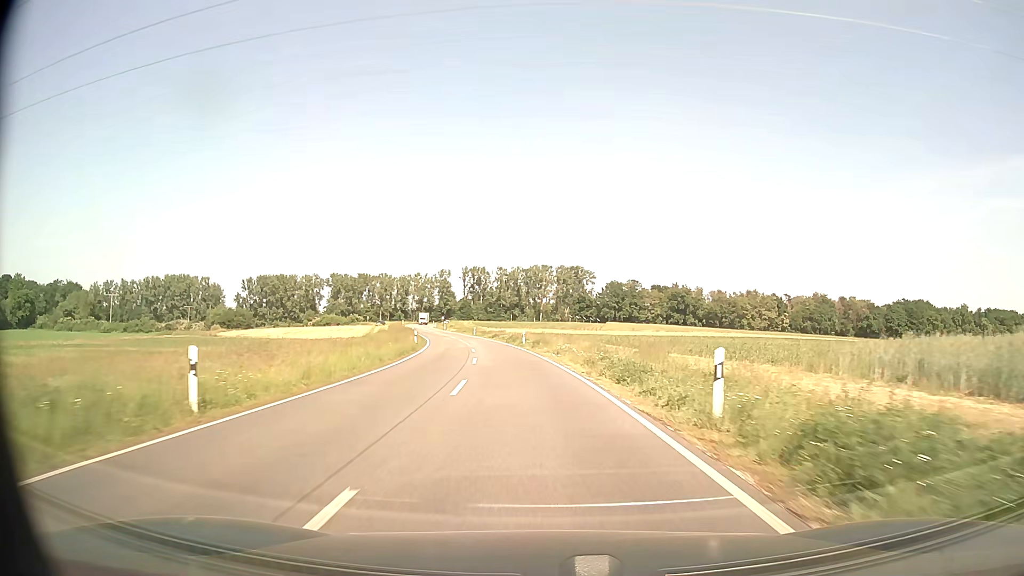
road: secondary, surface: asphalt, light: Day
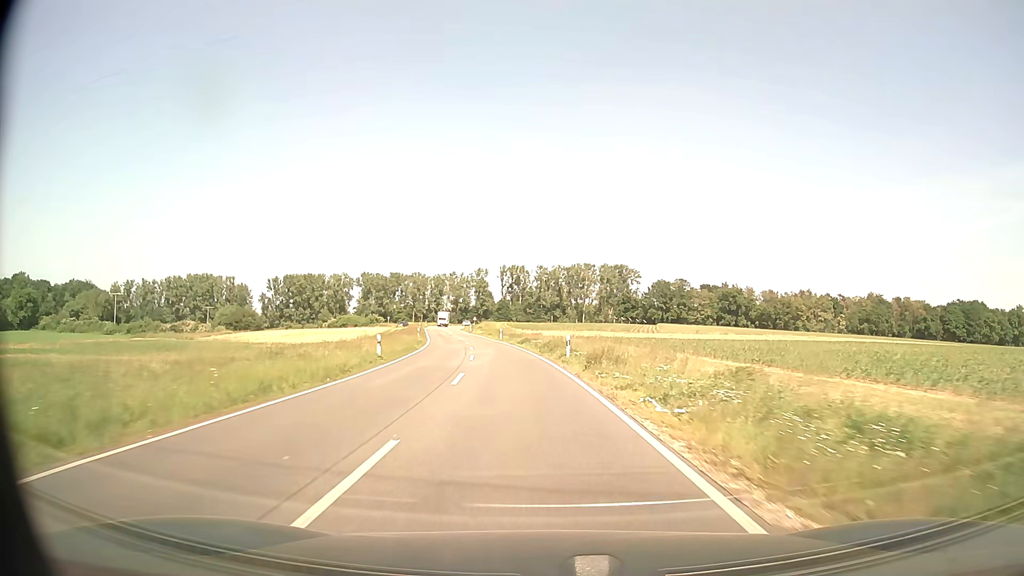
(-0.6, +21.8) m; -3°
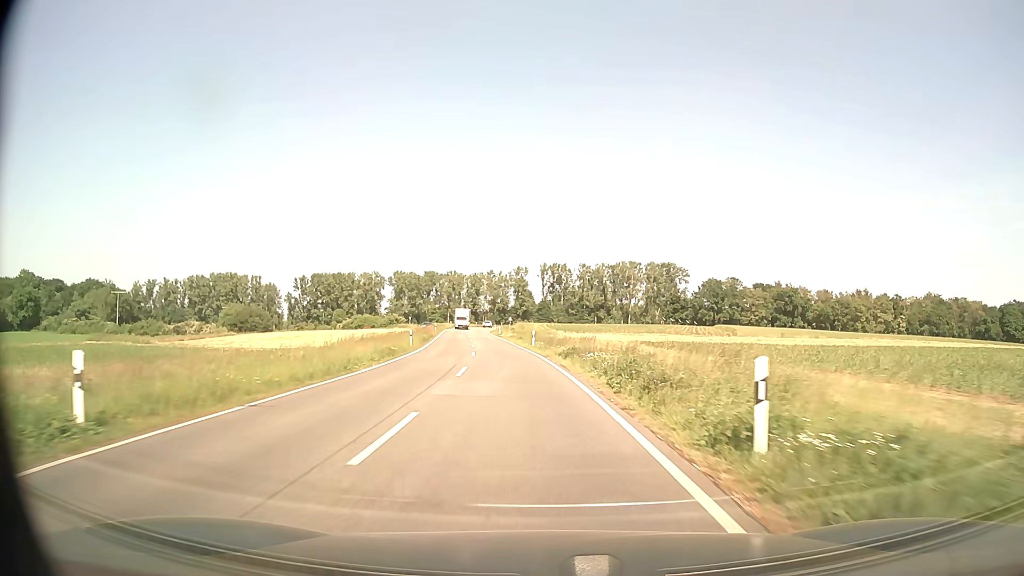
(-0.7, +21.8) m; -3°
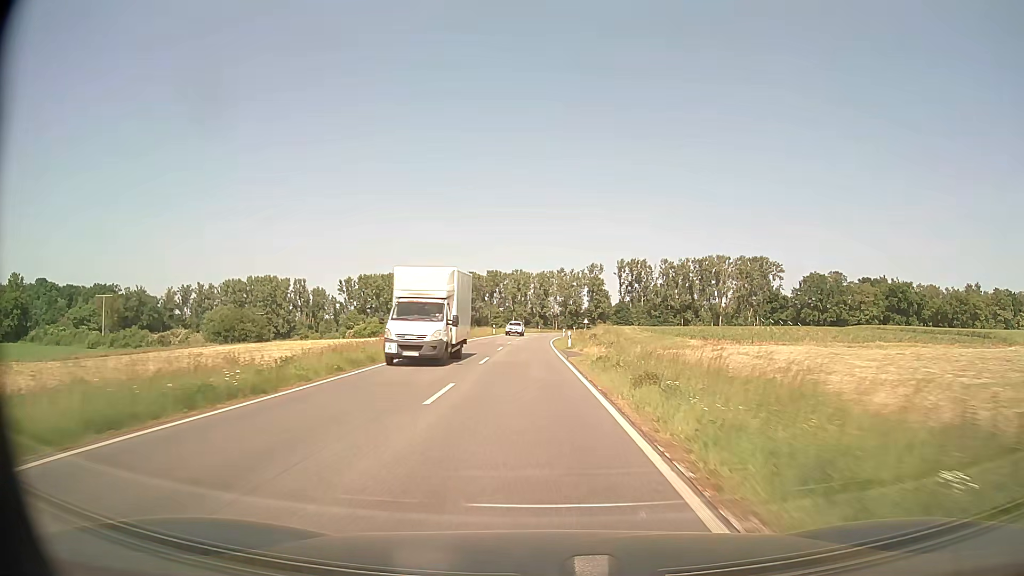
(-2.5, +43.5) m; -6°
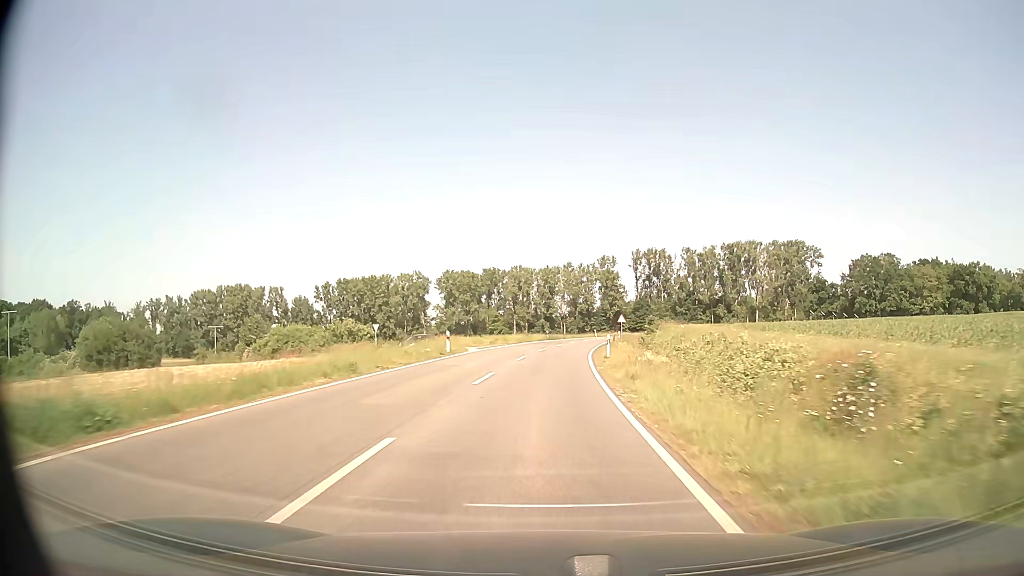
(-0.7, +43.6) m; -1°
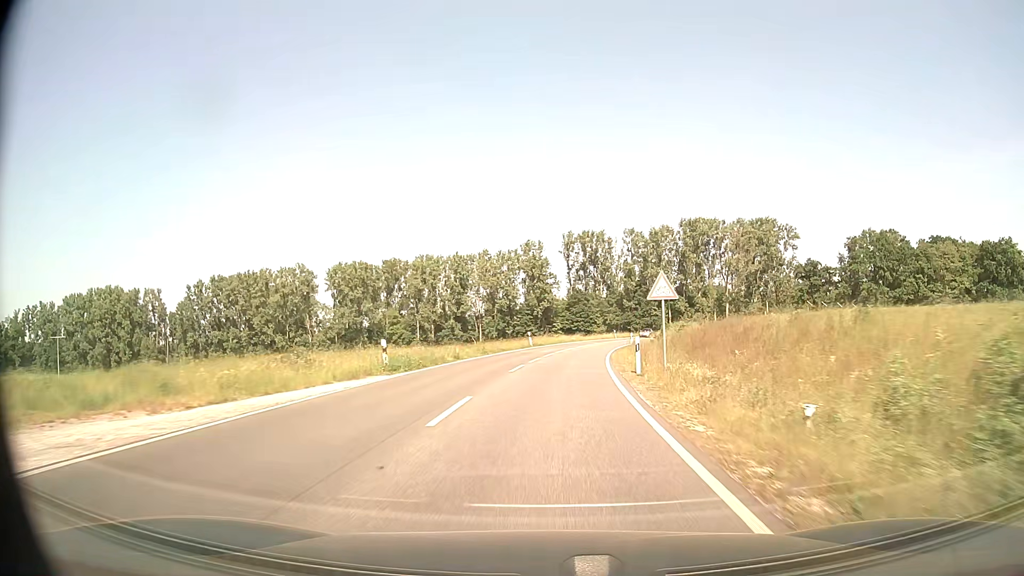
(+2.8, +54.4) m; +6°
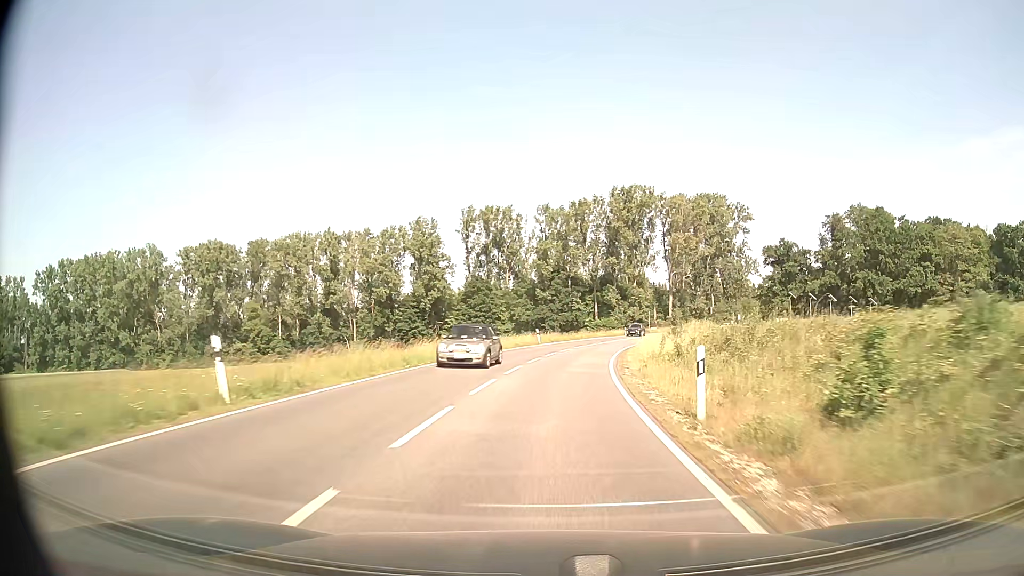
(+3.0, +43.5) m; +8°
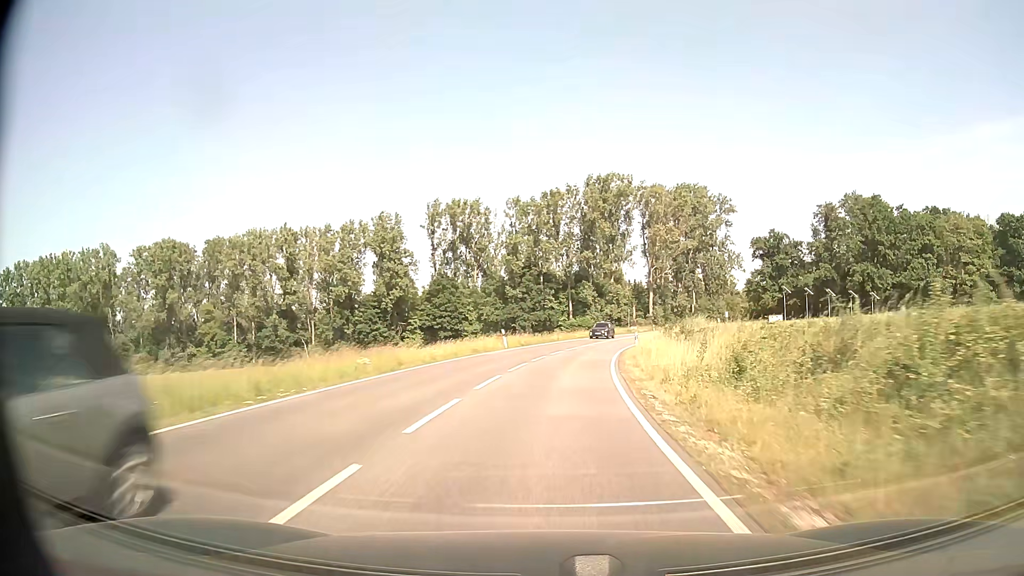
(+0.2, +10.9) m; +2°
(0, +10) (+1, +20) (+2, +30) (+3, +40) (+5, +50) (+7, +59) (+10, +69) (+13, +79) (+15, +88) (+18, +98) m
